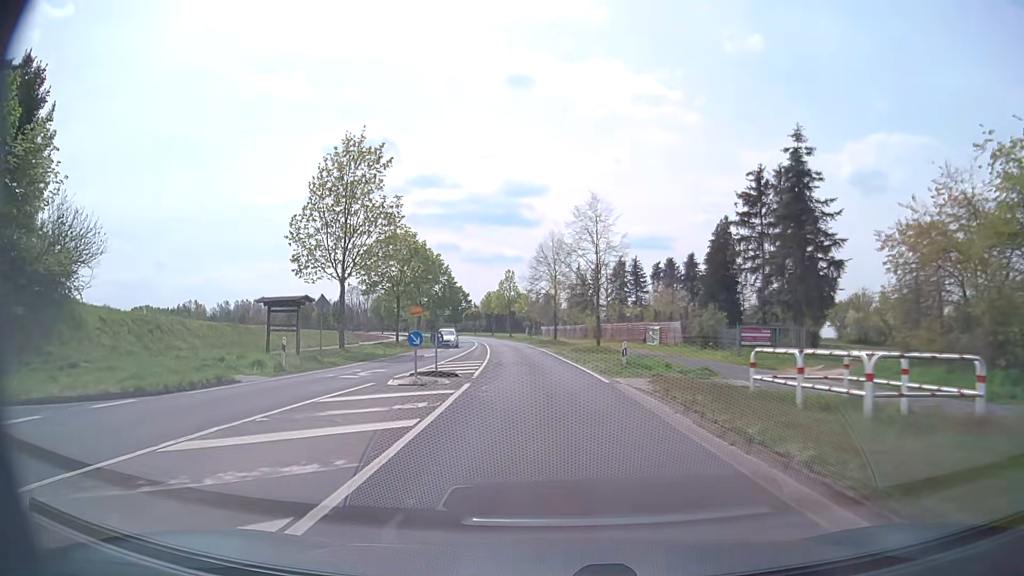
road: secondary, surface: asphalt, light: Day
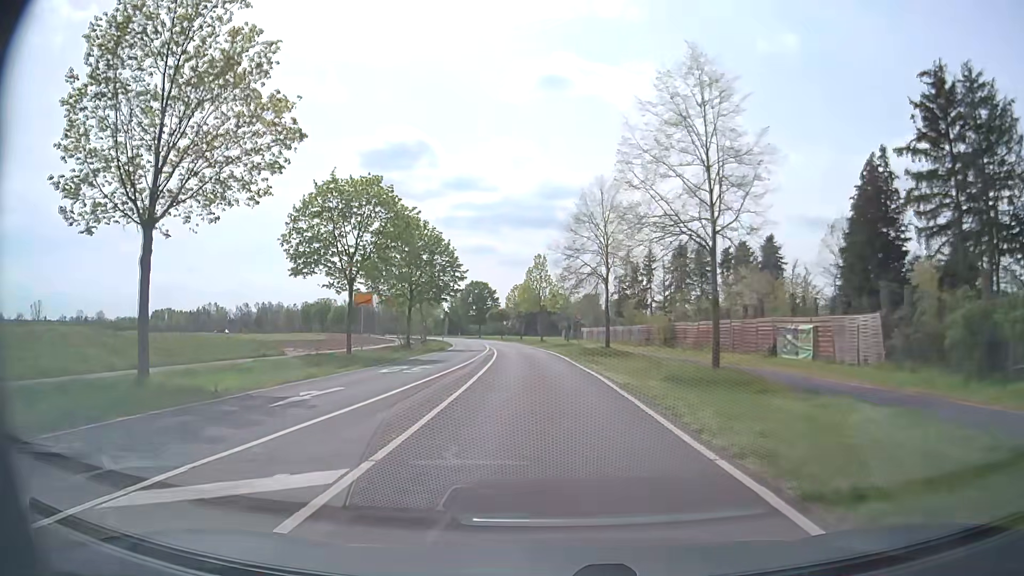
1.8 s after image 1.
(-0.6, +23.7) m; -3°
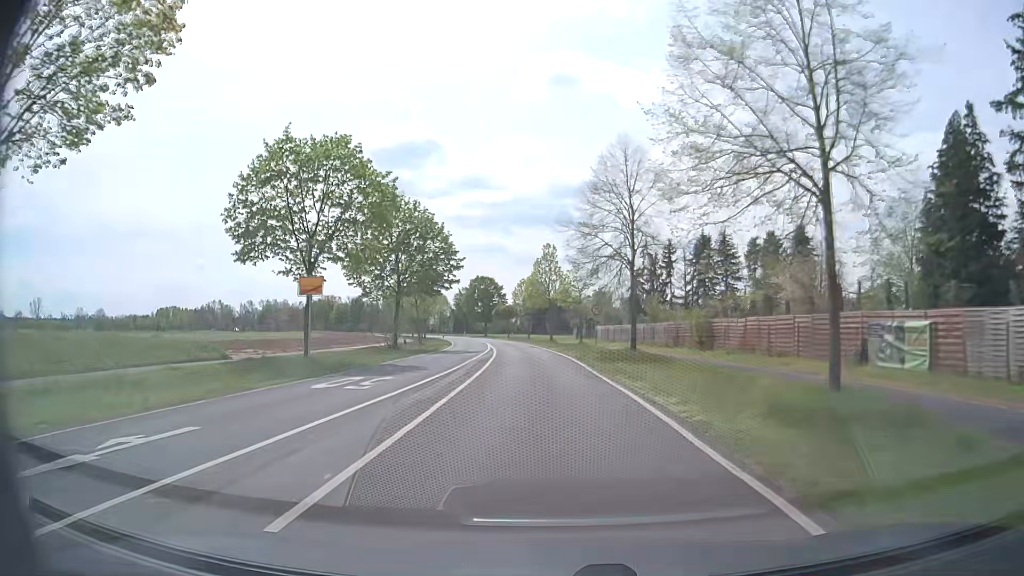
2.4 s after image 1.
(-0.1, +7.9) m; -1°
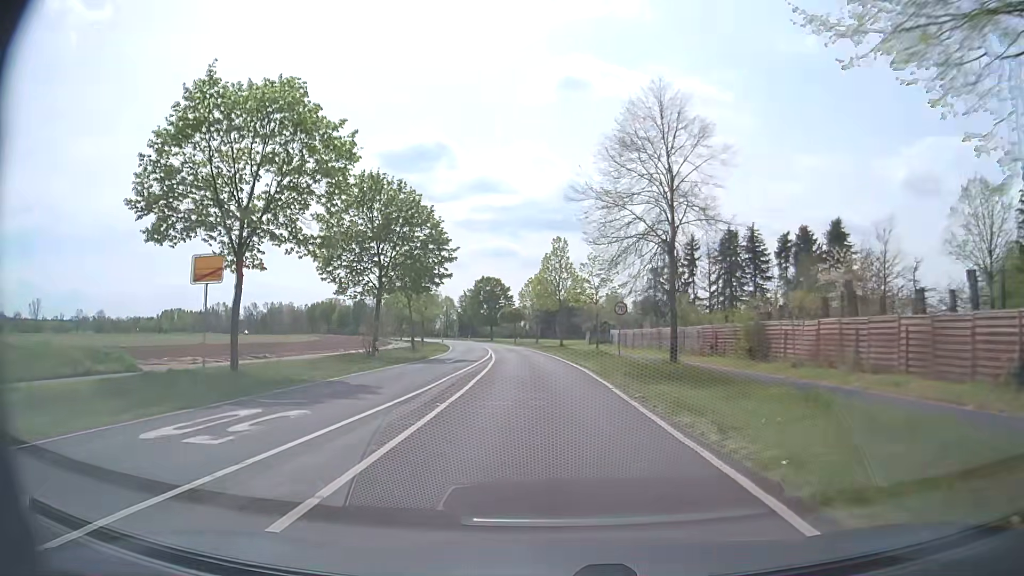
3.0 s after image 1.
(0.0, +7.9) m; -1°
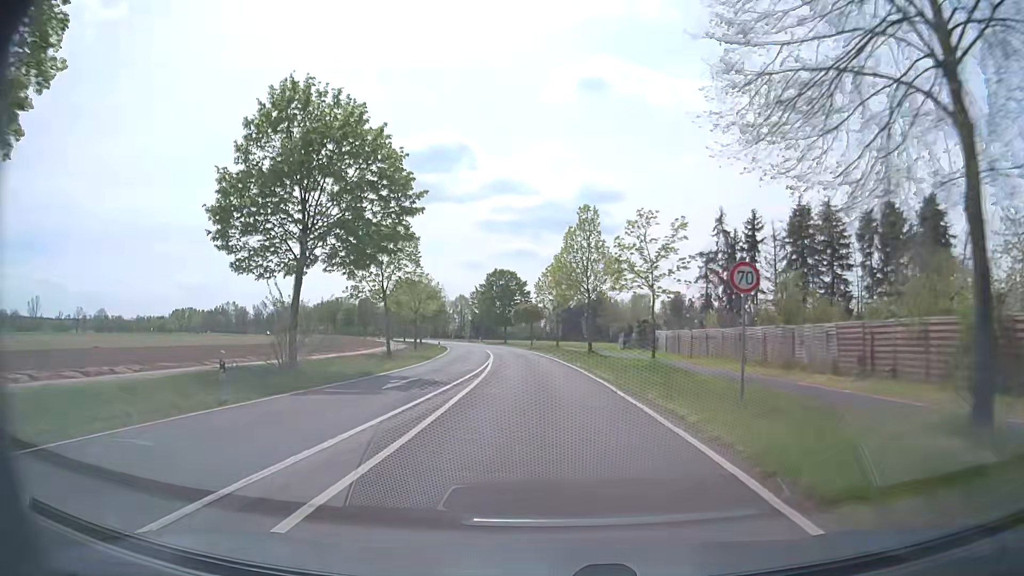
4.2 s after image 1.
(-0.3, +16.1) m; -2°
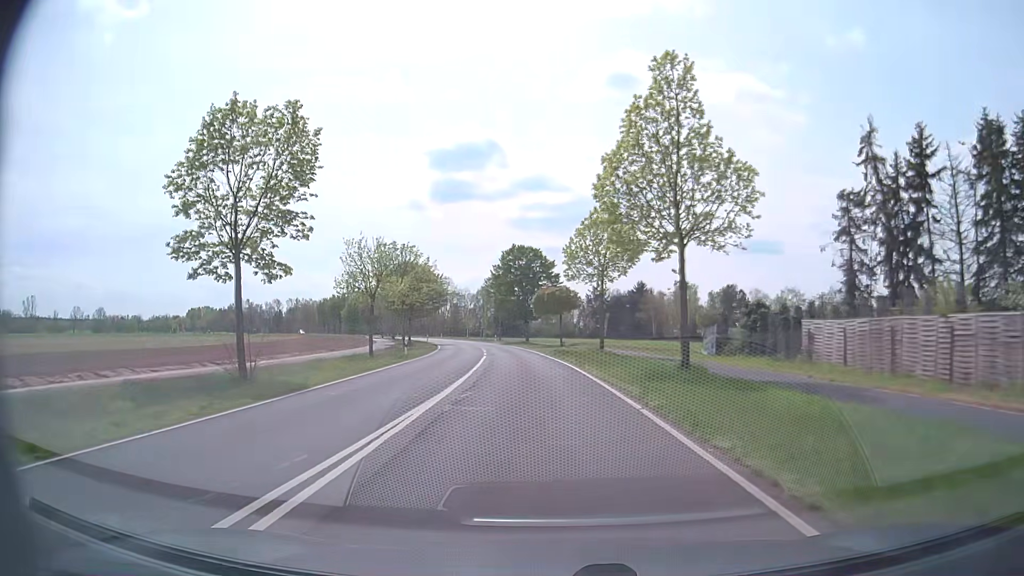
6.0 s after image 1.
(-0.4, +25.5) m; -3°
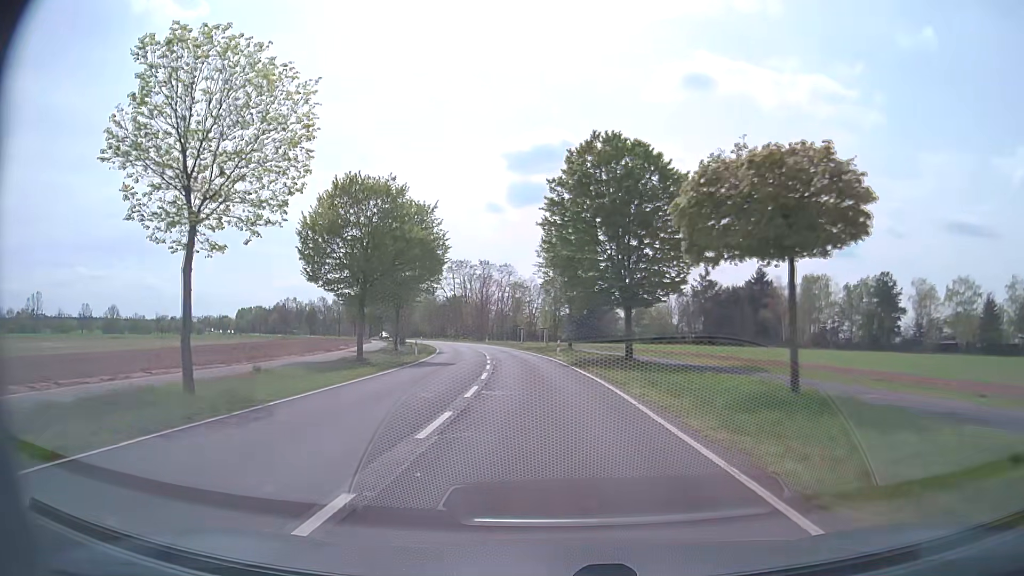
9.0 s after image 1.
(-2.6, +45.8) m; -6°
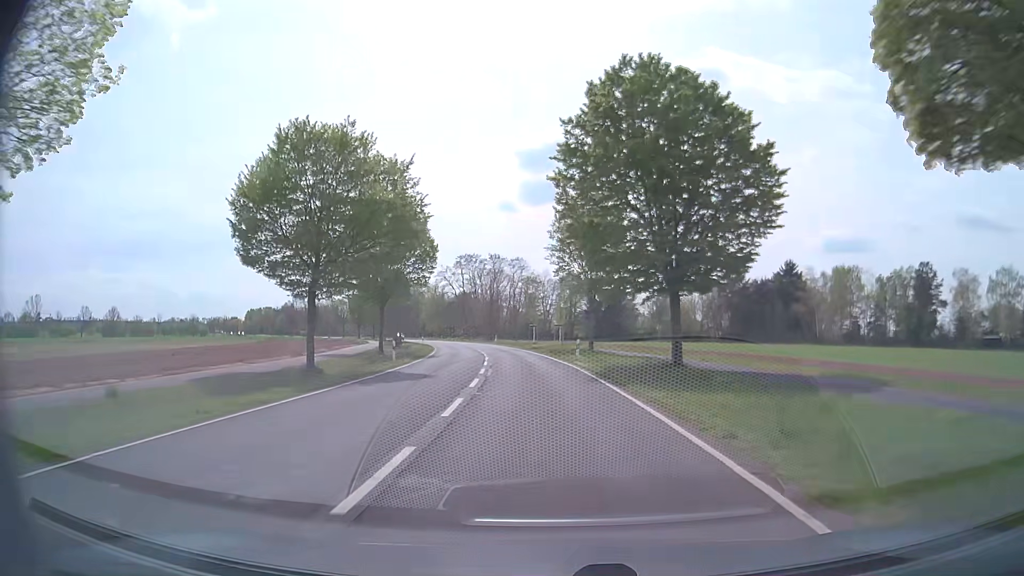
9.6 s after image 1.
(-0.1, +9.7) m; -1°
(0, +10) (-1, +20) (-1, +30) (-2, +40) (-3, +50) (-5, +60) (-7, +70) (-9, +79) (-11, +89) (-14, +99) m
